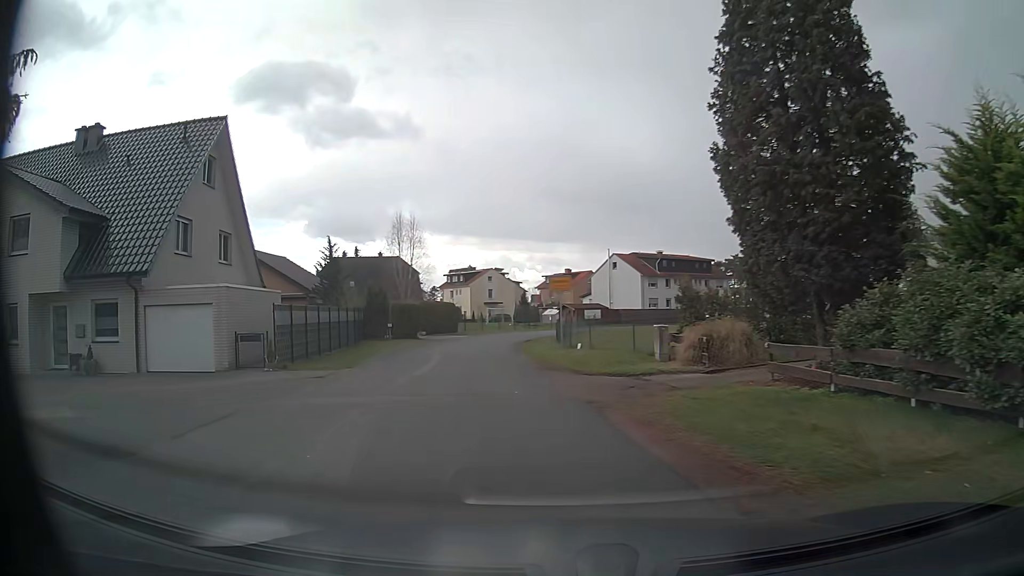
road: unclassified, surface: asphalt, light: Day
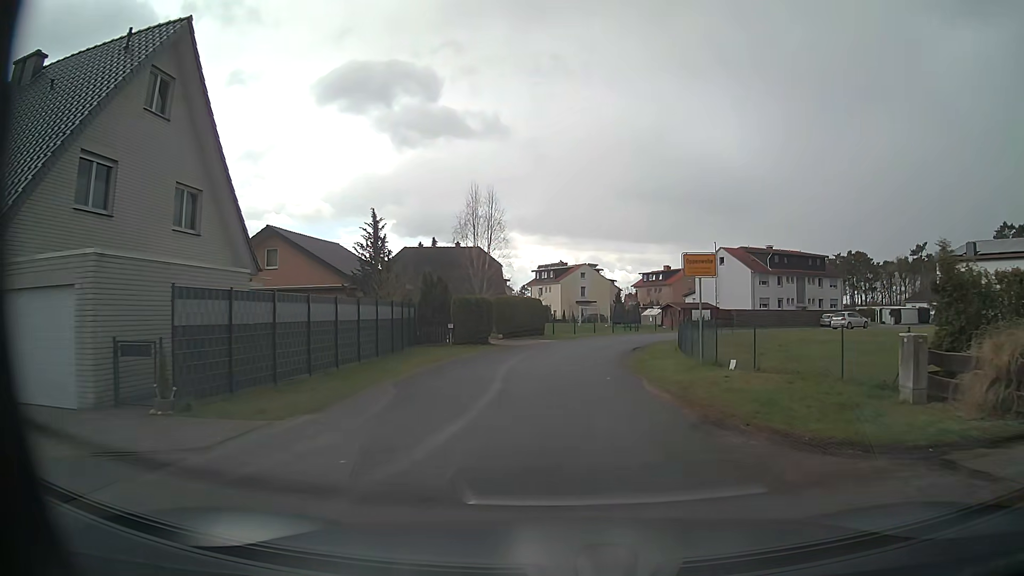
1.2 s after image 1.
(-1.2, +10.4) m; -9°
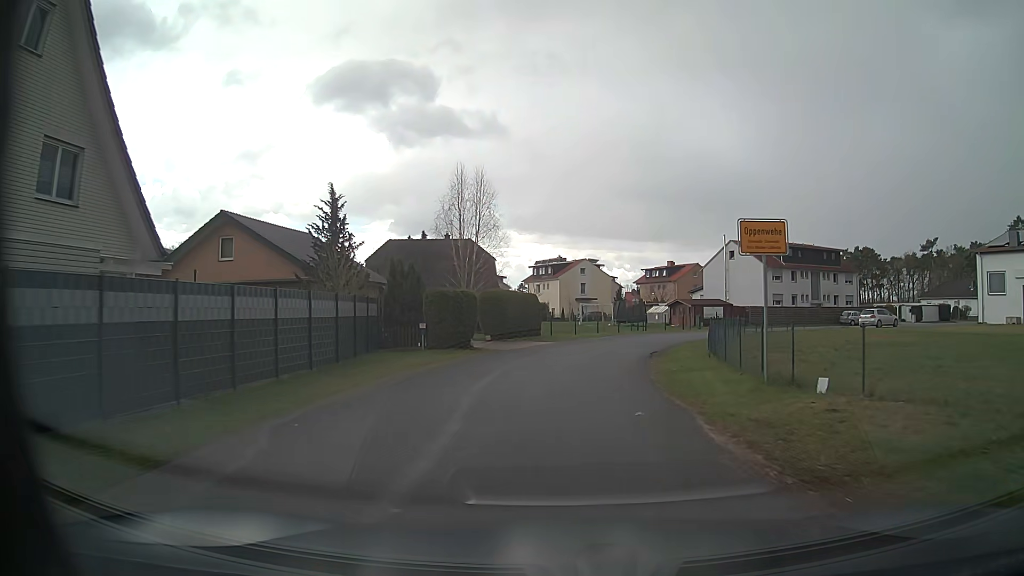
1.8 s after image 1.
(0.0, +6.1) m; 0°
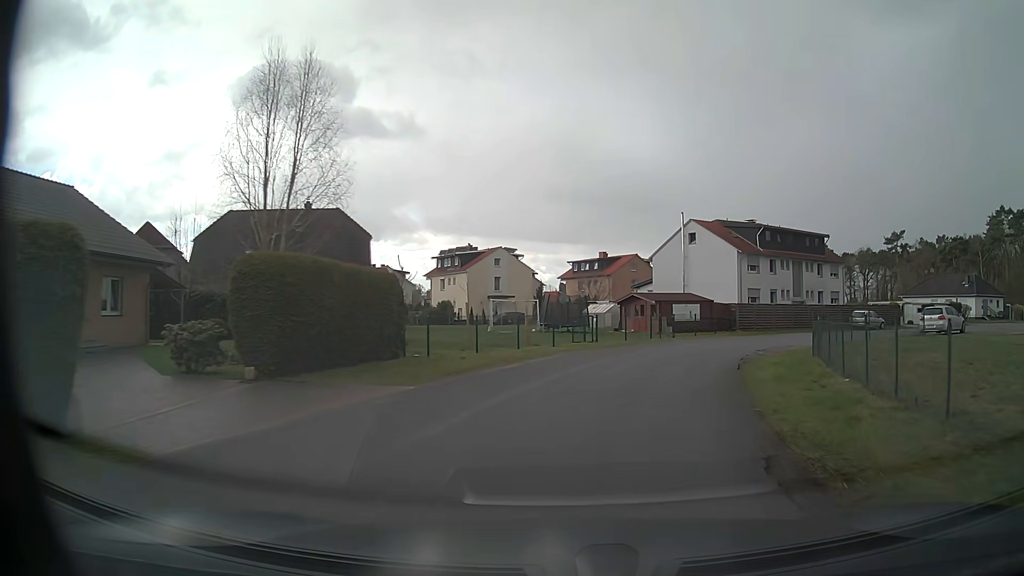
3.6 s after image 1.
(+0.7, +19.6) m; +6°
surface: paved
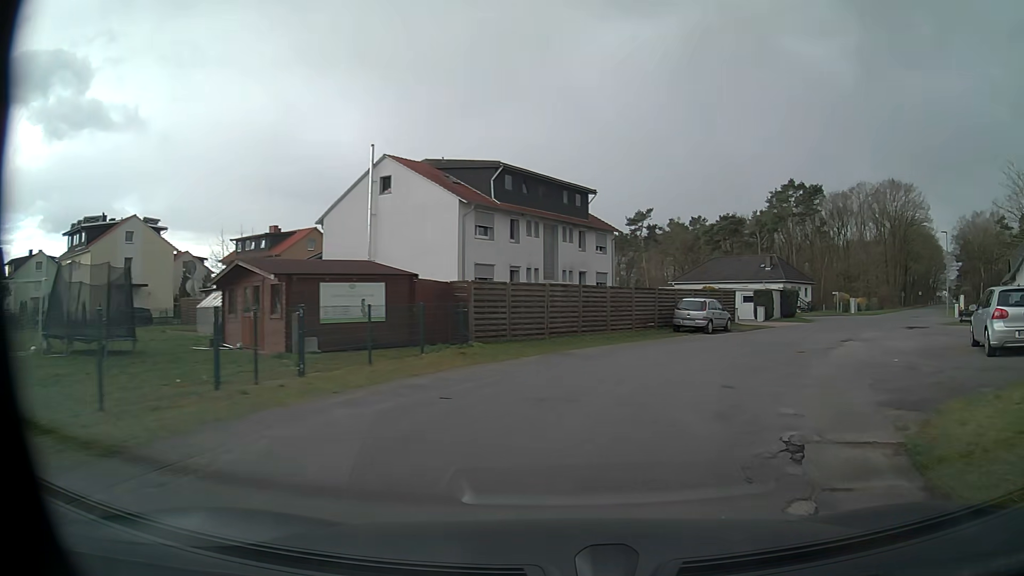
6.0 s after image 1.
(+4.8, +23.6) m; +26°
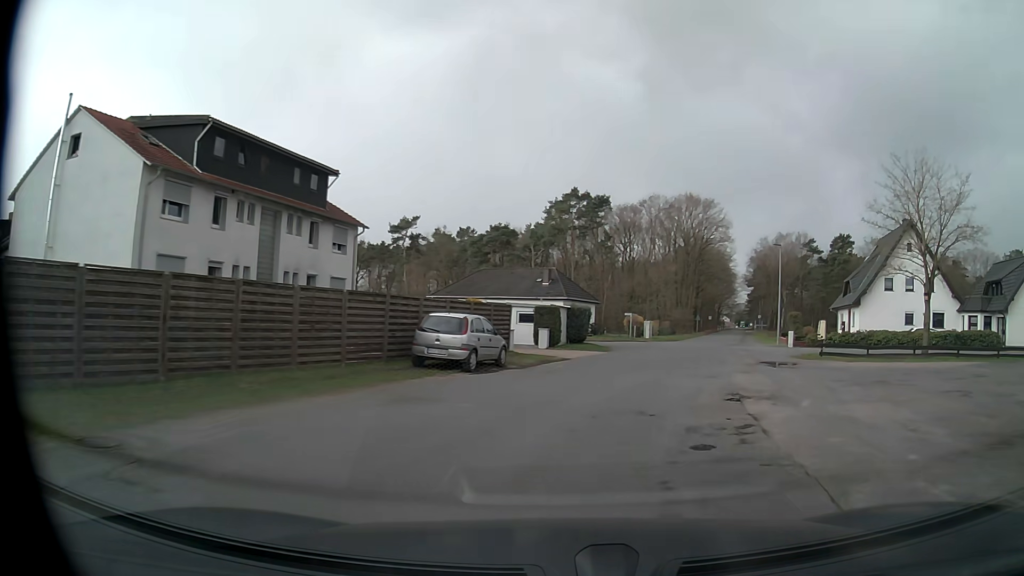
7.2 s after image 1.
(+1.8, +10.9) m; +19°
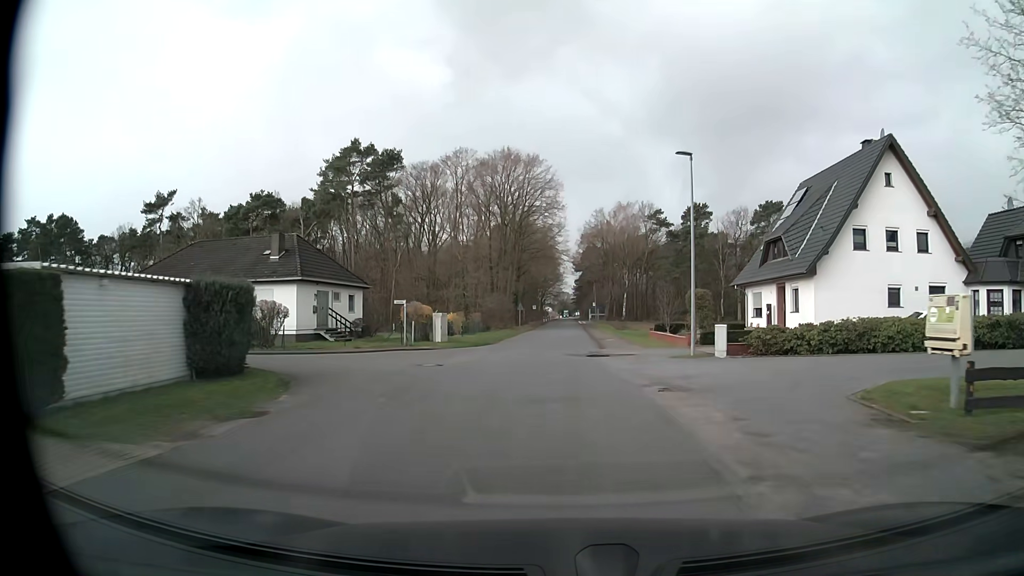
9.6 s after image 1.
(+4.9, +24.2) m; +17°
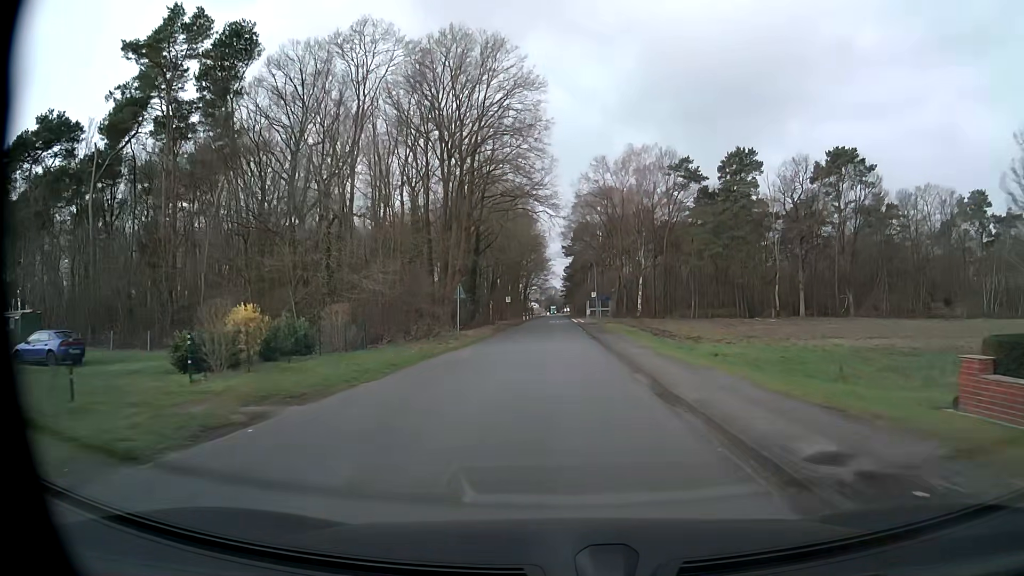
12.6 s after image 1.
(+0.4, +36.2) m; +1°
(0, +10) (0, +20) (0, +30) (0, +40) (0, +50) (0, +60) (0, +70) (0, +80) (0, +90) (0, +100) m
